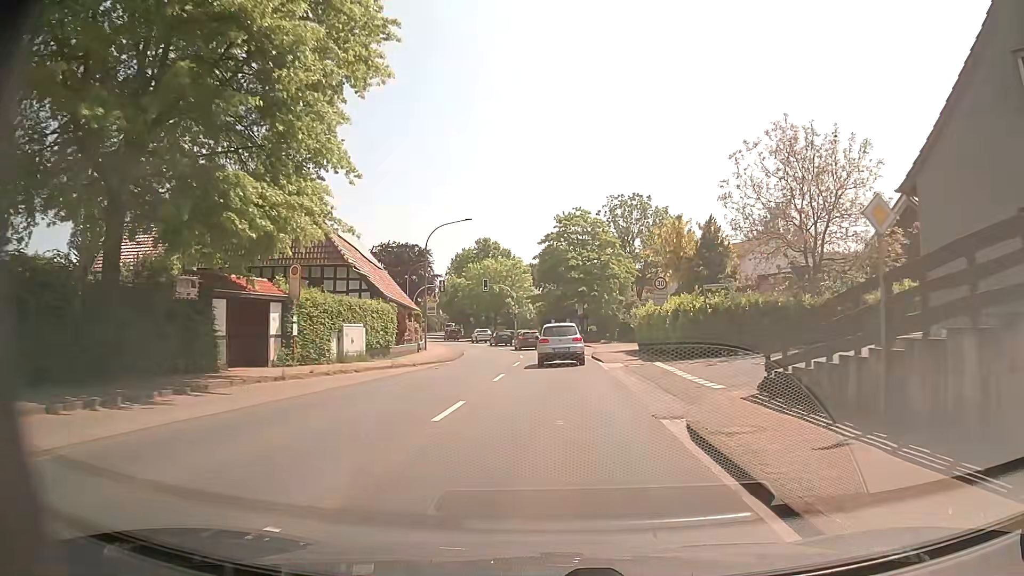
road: primary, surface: asphalt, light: Day
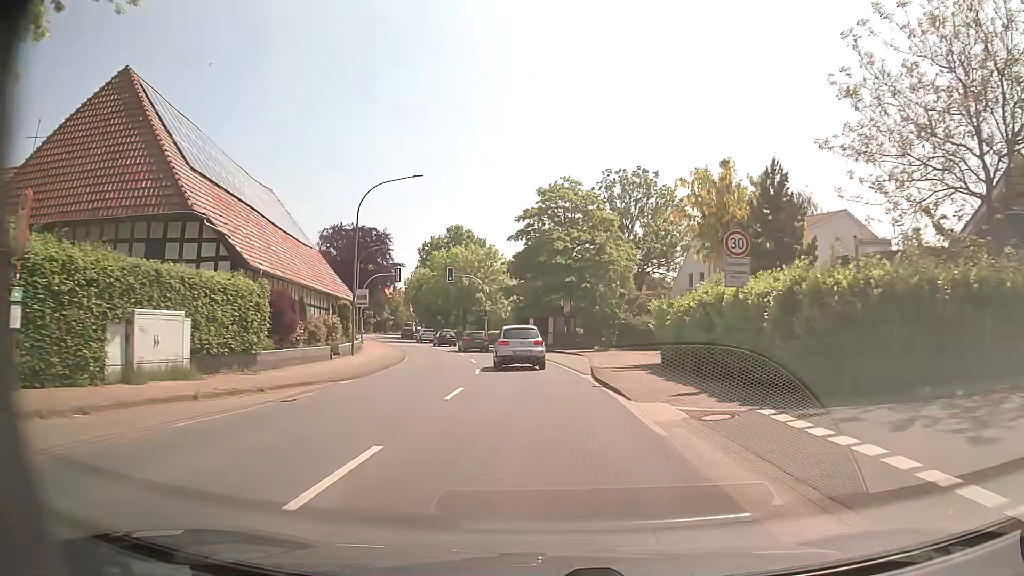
(+0.2, +14.4) m; +1°
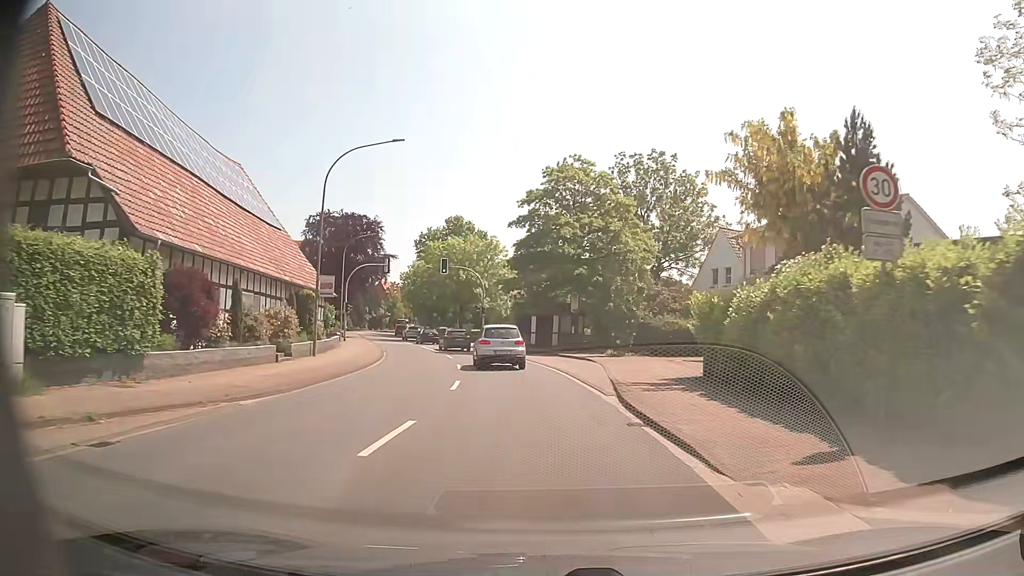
(0.0, +6.7) m; 0°
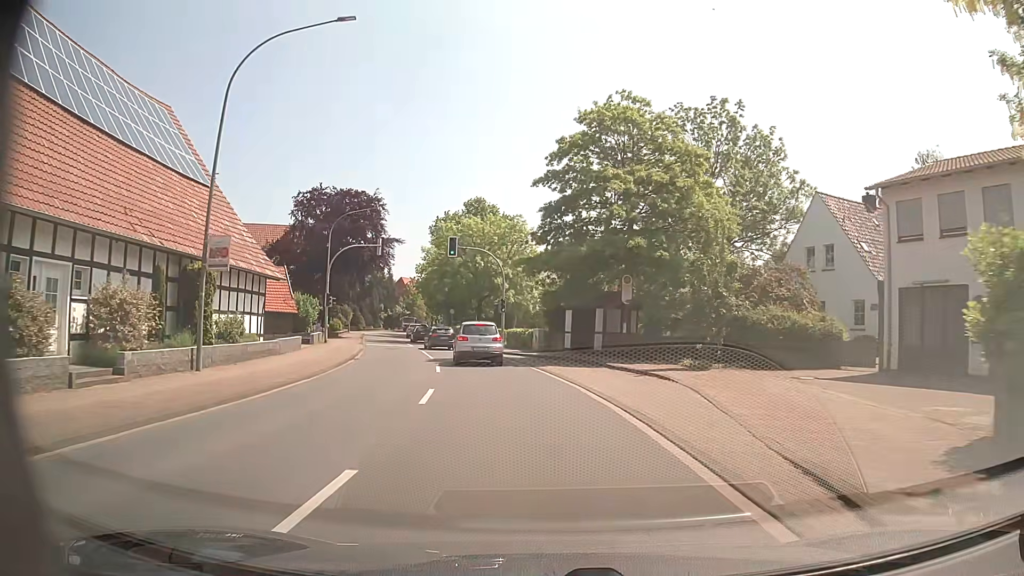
(-0.1, +13.0) m; -2°
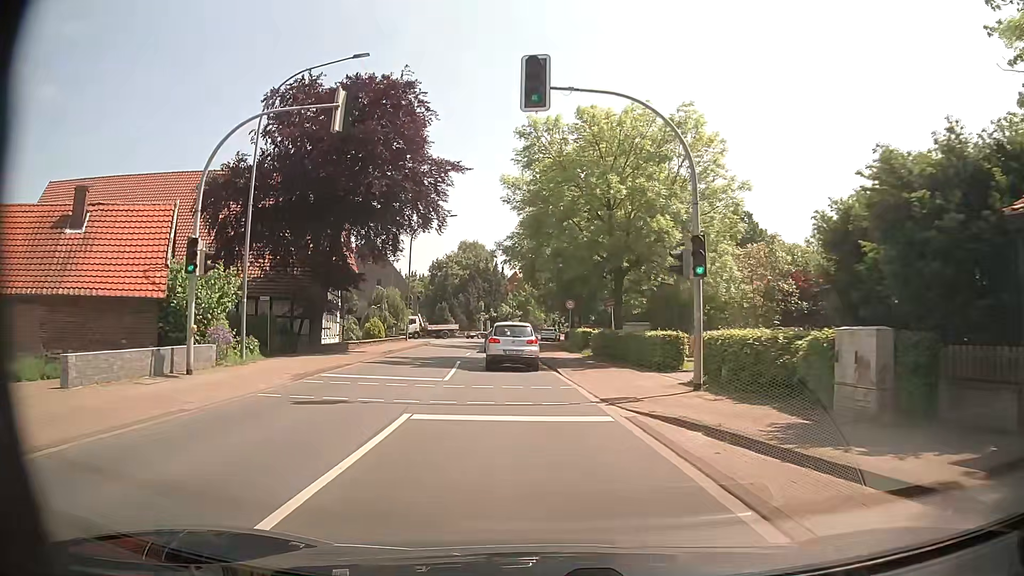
(-2.9, +30.5) m; -11°
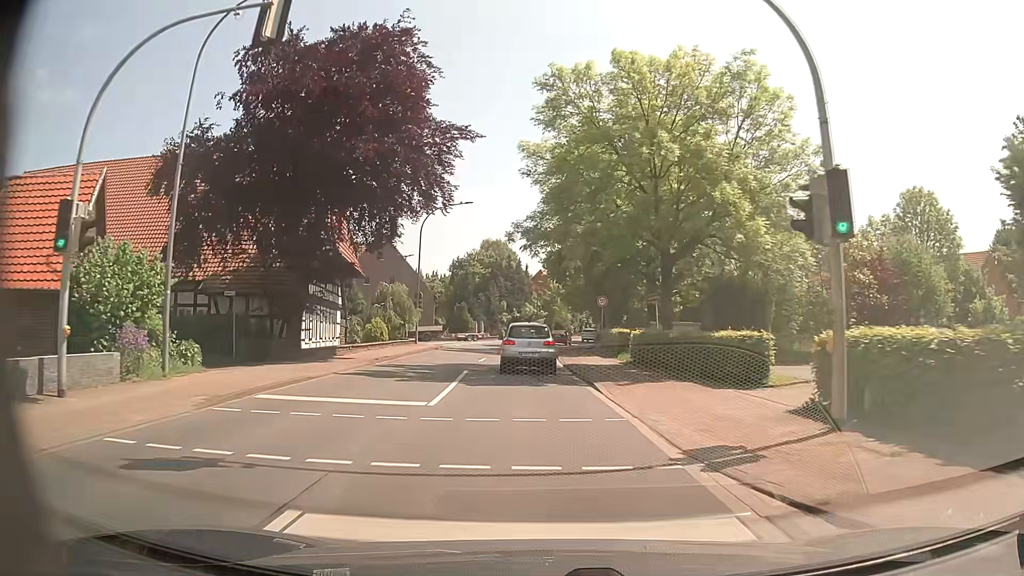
(-0.1, +6.1) m; -2°
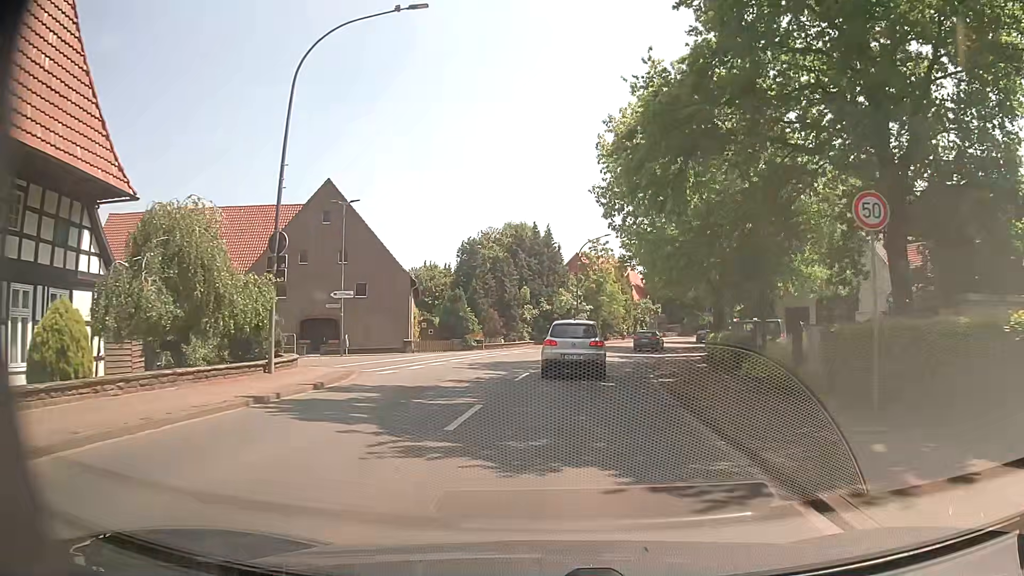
(-1.4, +29.7) m; -3°
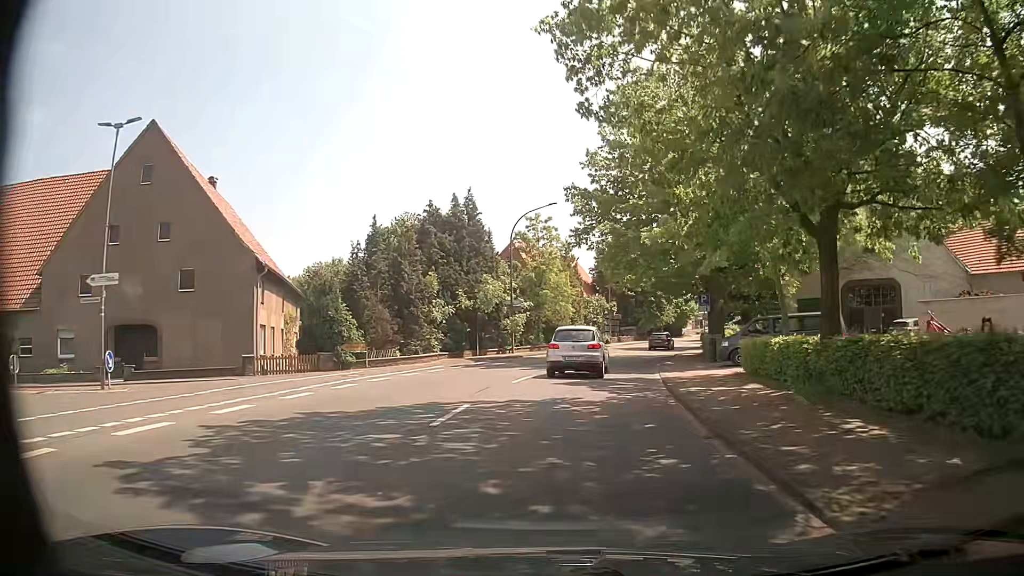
(+0.7, +16.9) m; +4°
(0, +10) (+1, +20) (+3, +30) (+5, +40) (+8, +49) (+11, +59) (+14, +68) (+18, +78) (+21, +87) (+25, +96) m
